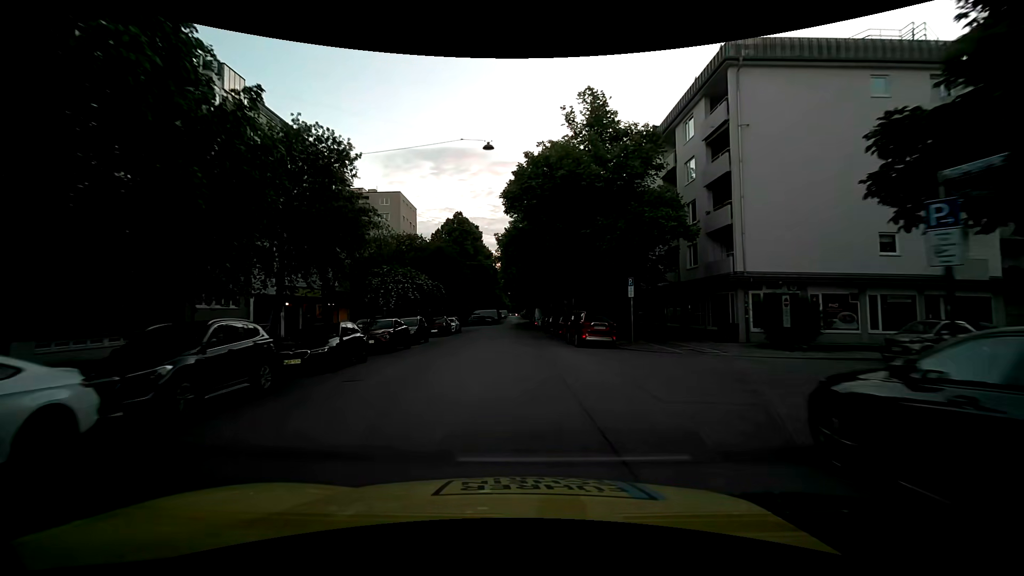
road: residential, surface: asphalt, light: Day
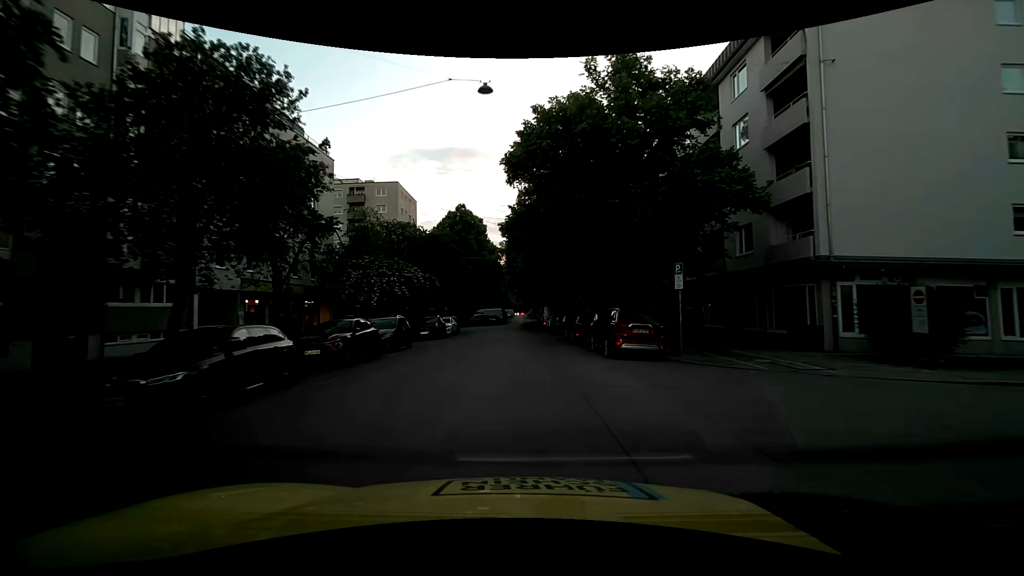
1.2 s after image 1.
(0.0, +6.5) m; 0°
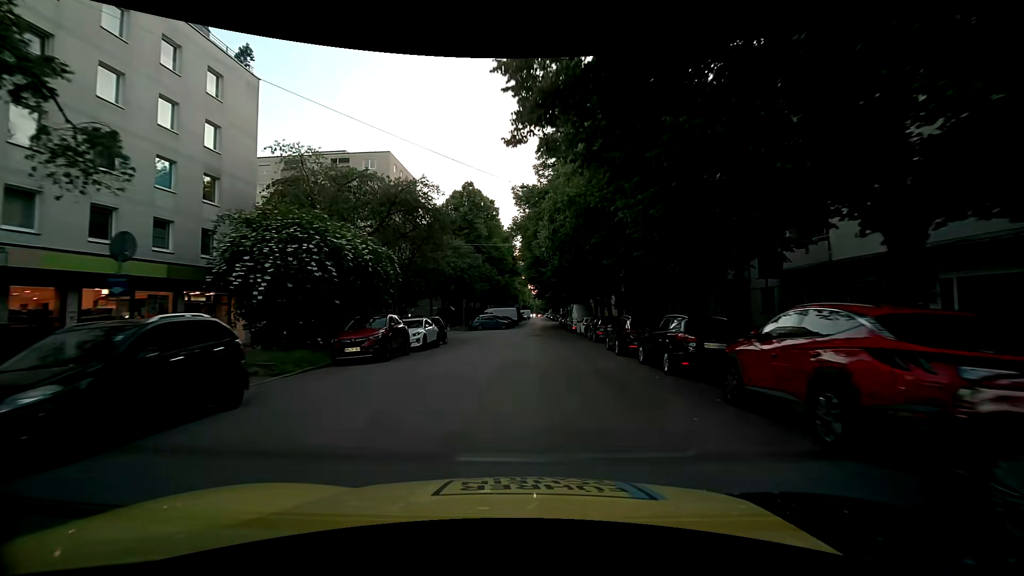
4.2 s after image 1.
(-0.2, +16.1) m; -2°
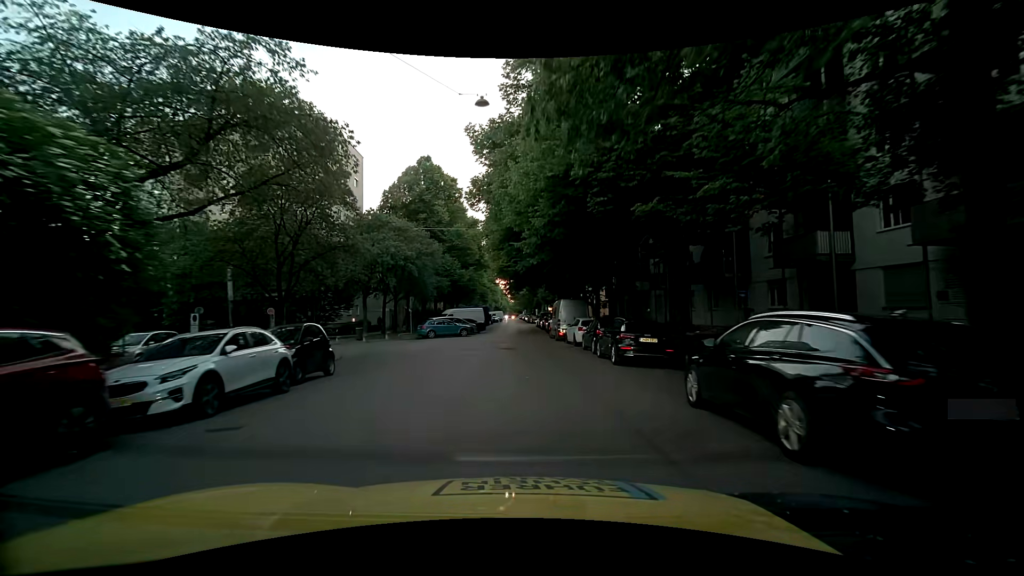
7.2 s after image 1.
(+0.4, +13.4) m; +3°
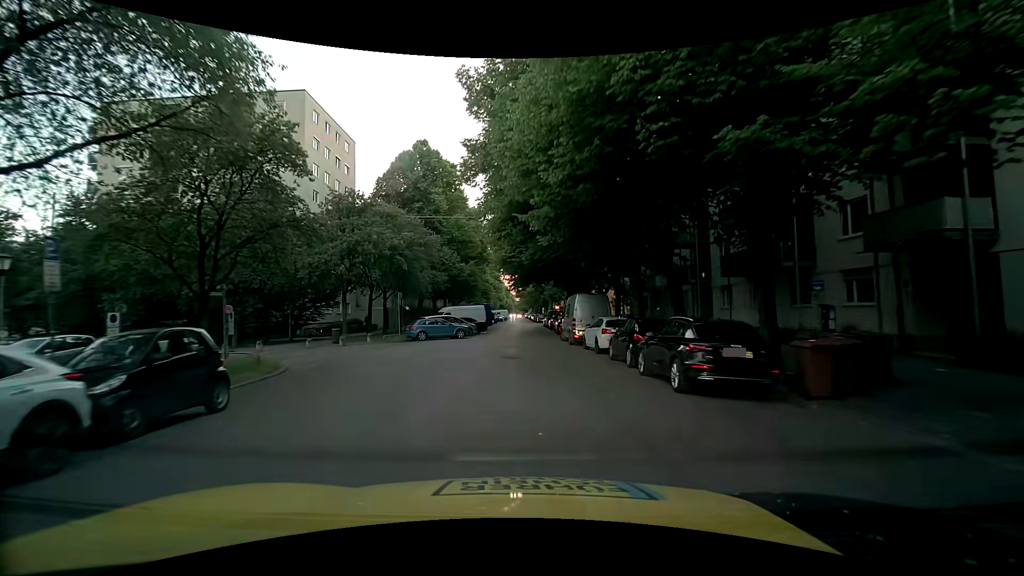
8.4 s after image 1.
(0.0, +5.7) m; -1°
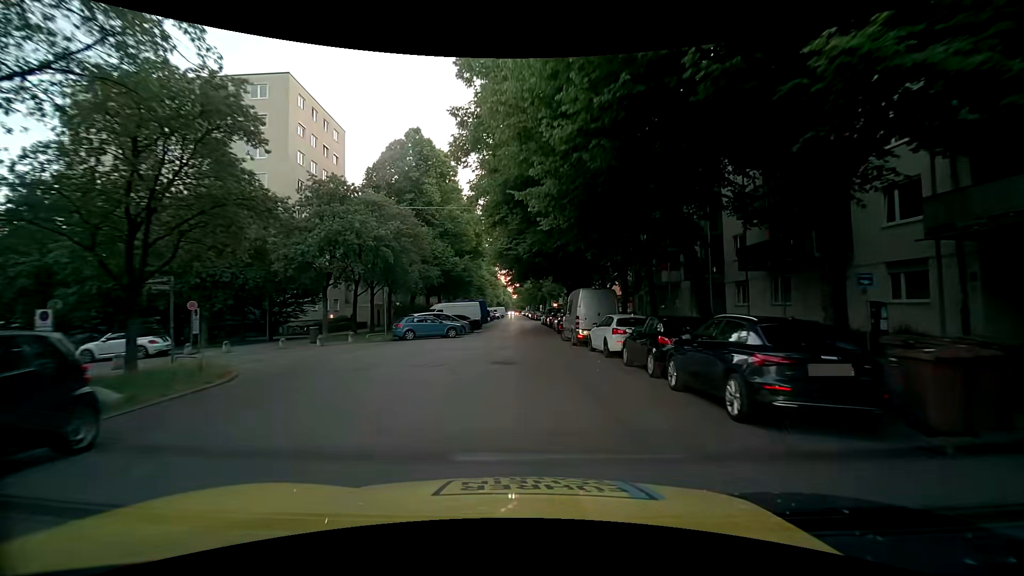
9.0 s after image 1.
(0.0, +2.8) m; +2°
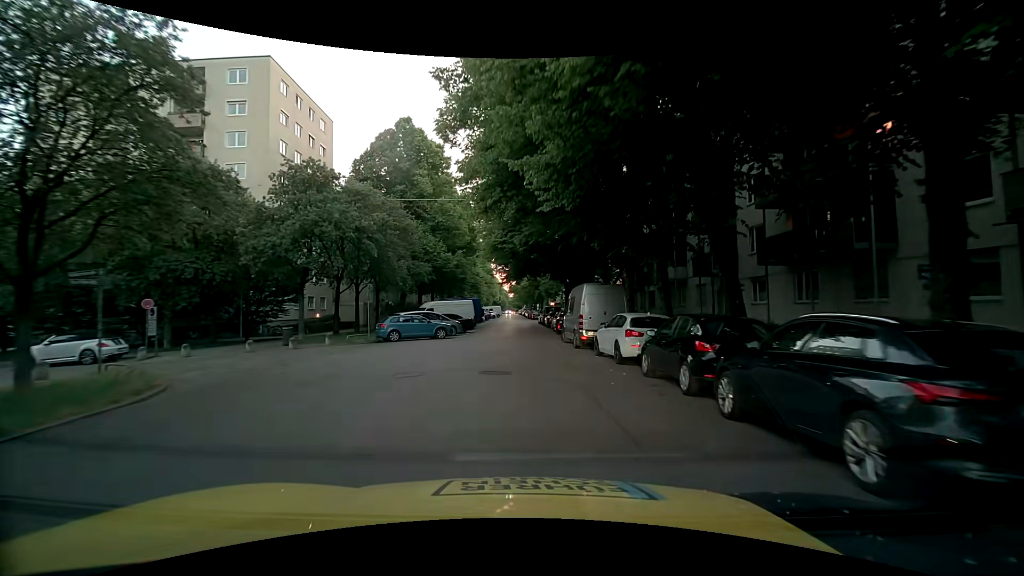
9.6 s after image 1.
(-0.1, +2.7) m; 0°
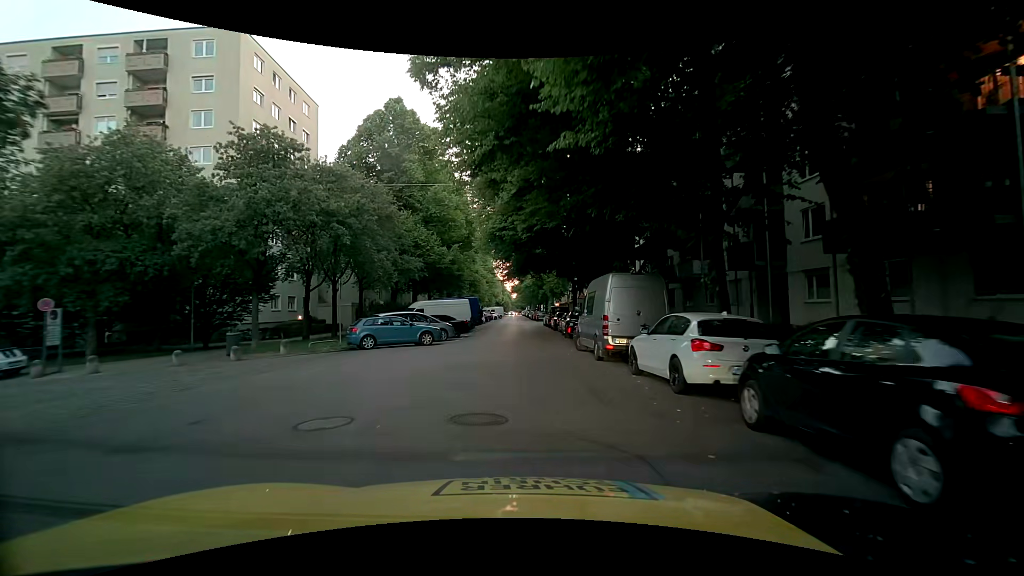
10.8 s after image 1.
(-0.1, +5.0) m; -3°
